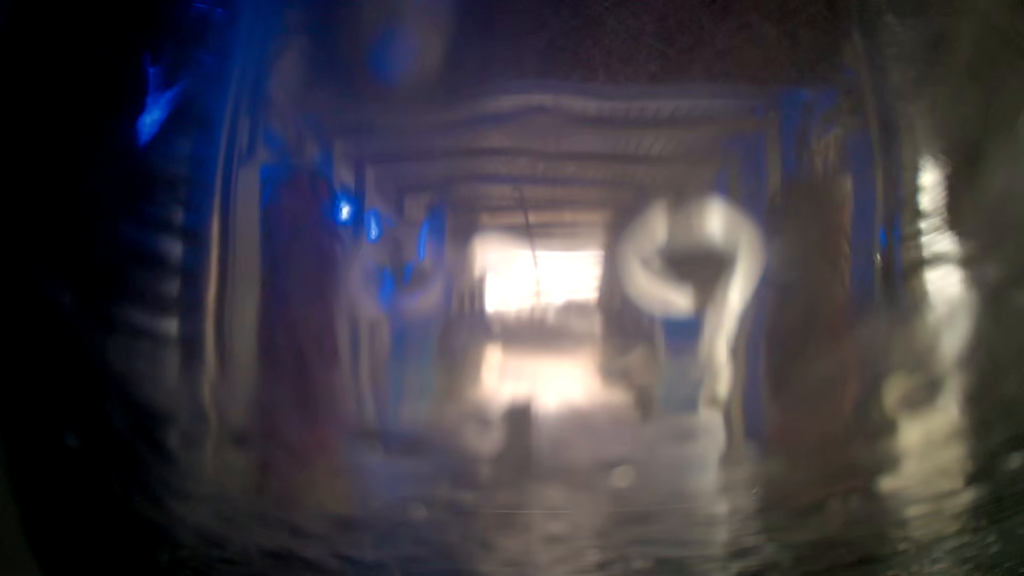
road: service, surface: asphalt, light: Day
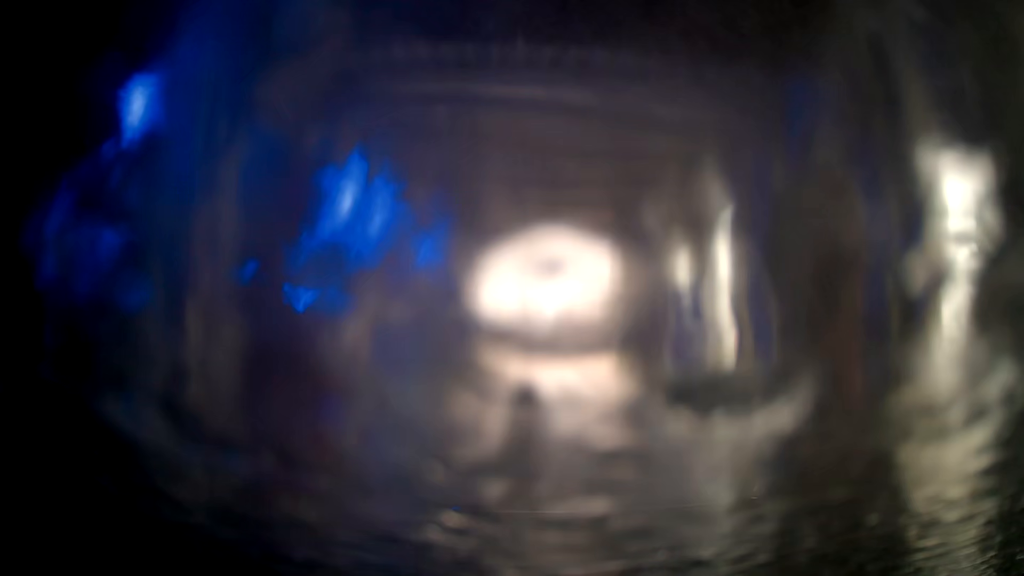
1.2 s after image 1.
(0.0, +0.1) m; 0°
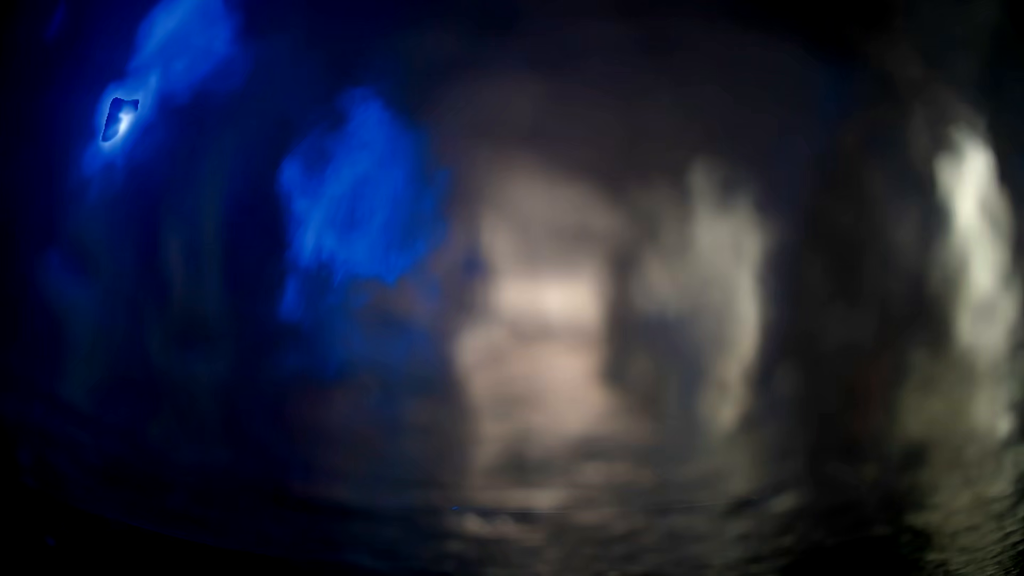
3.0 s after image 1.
(0.0, +0.1) m; 0°
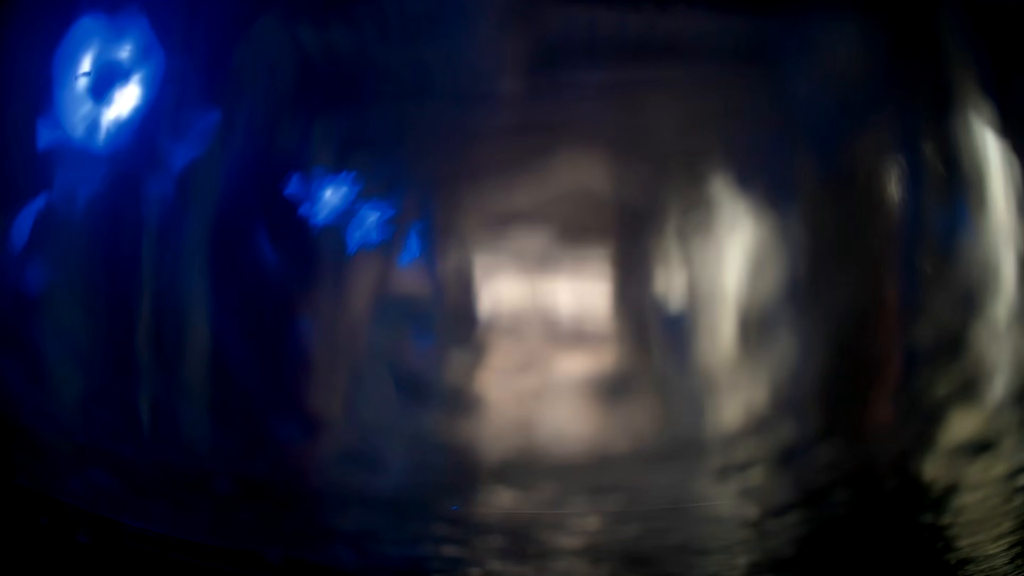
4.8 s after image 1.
(0.0, +0.1) m; 0°
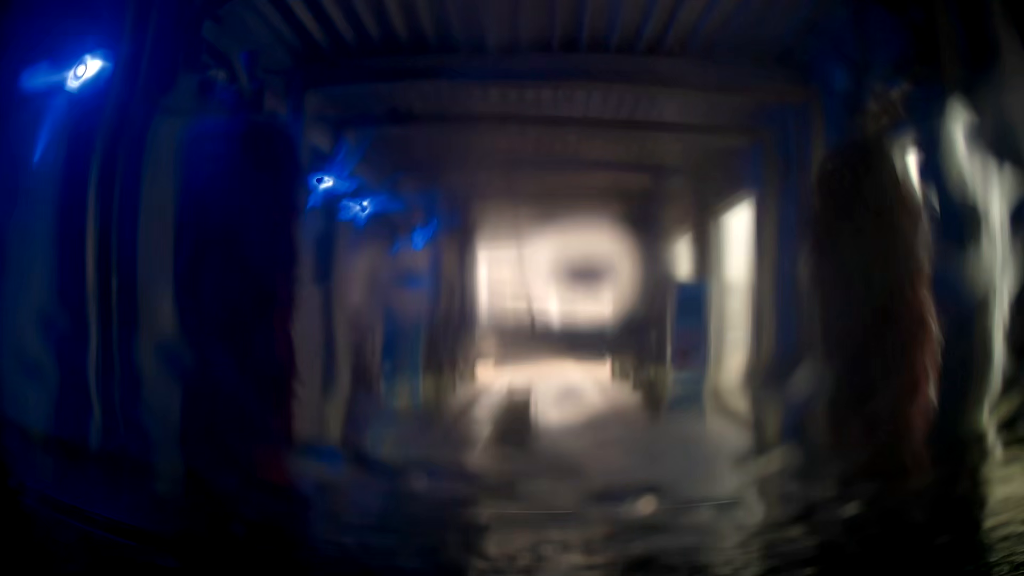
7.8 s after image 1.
(0.0, +0.2) m; 0°
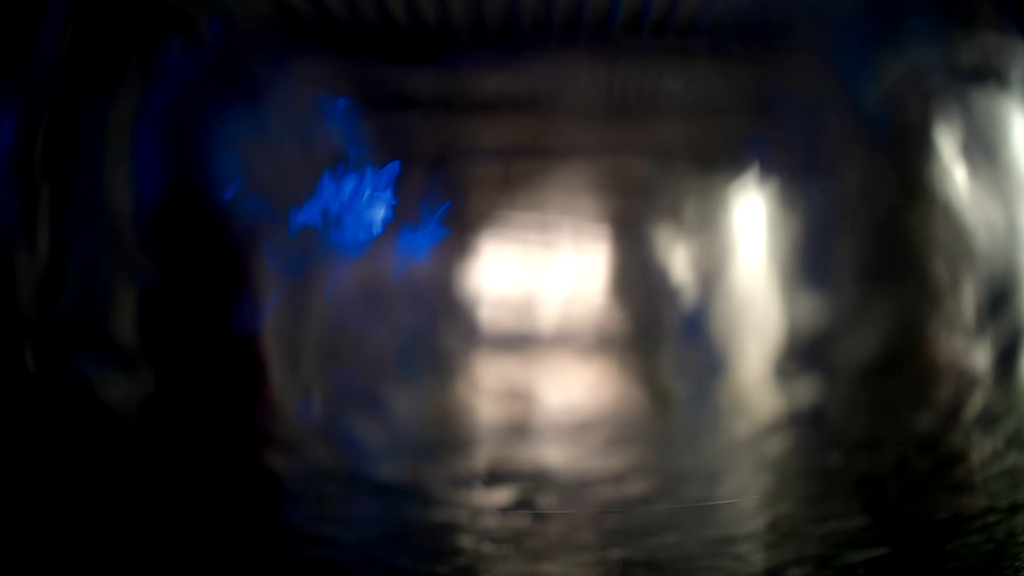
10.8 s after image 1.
(0.0, +0.2) m; 0°
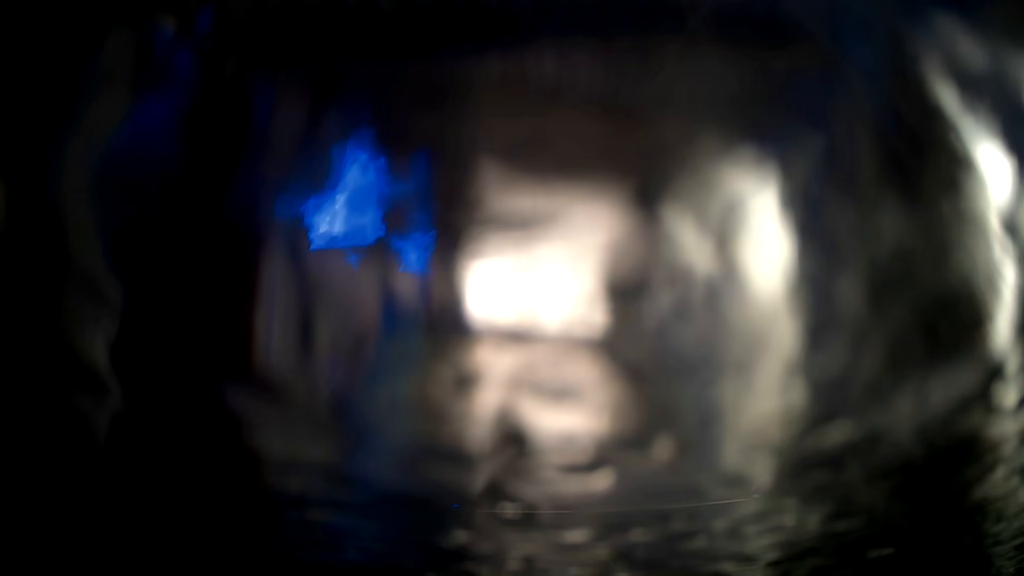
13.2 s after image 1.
(0.0, +0.1) m; 0°
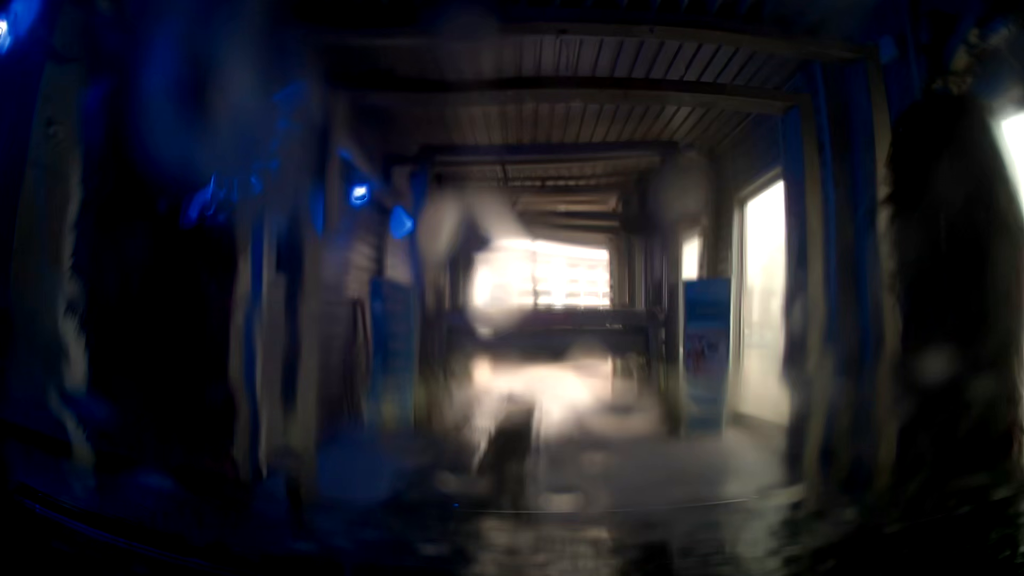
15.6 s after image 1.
(0.0, +0.1) m; 0°
